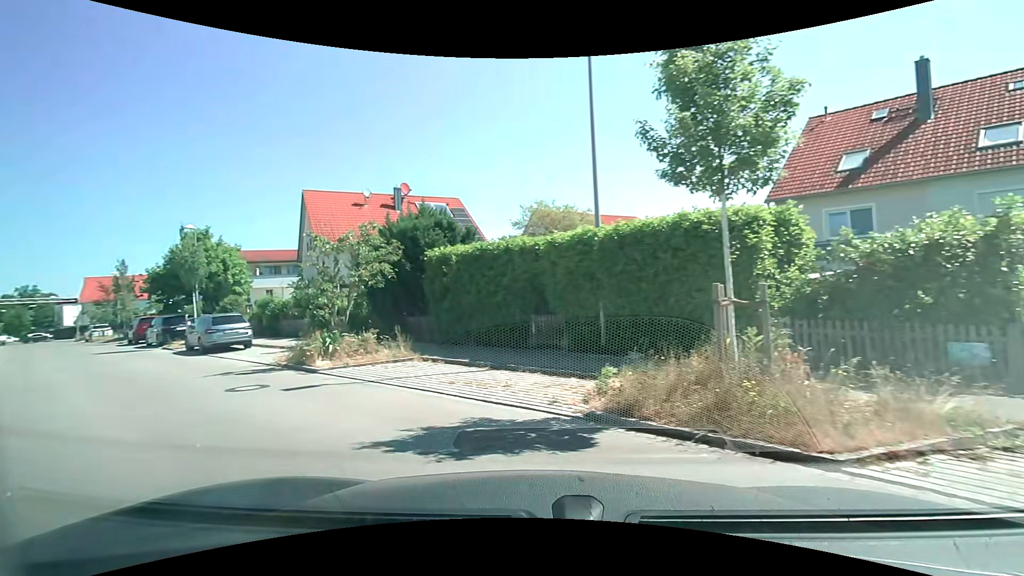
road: residential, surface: asphalt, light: Day
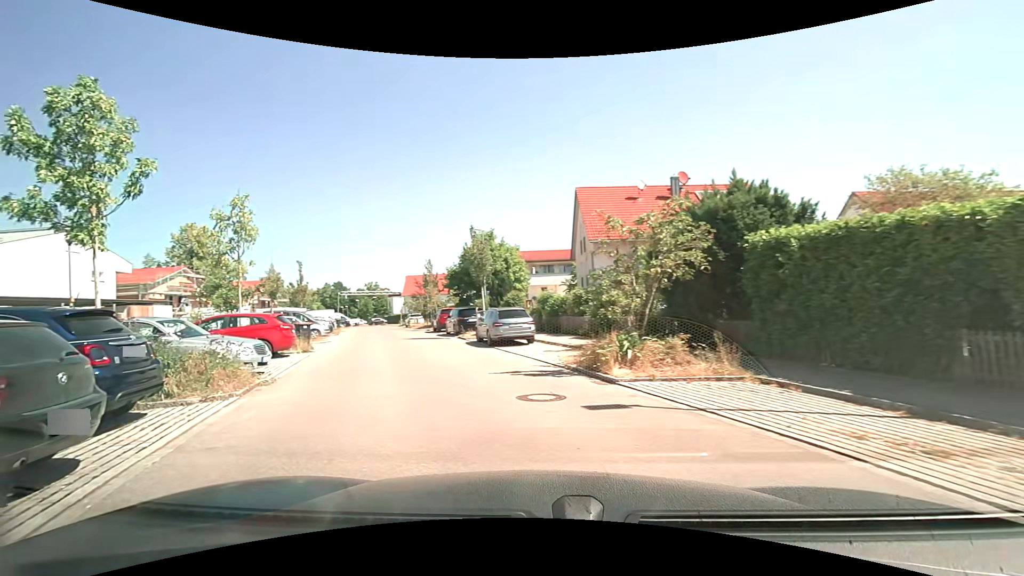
(-0.8, +2.9) m; -31°
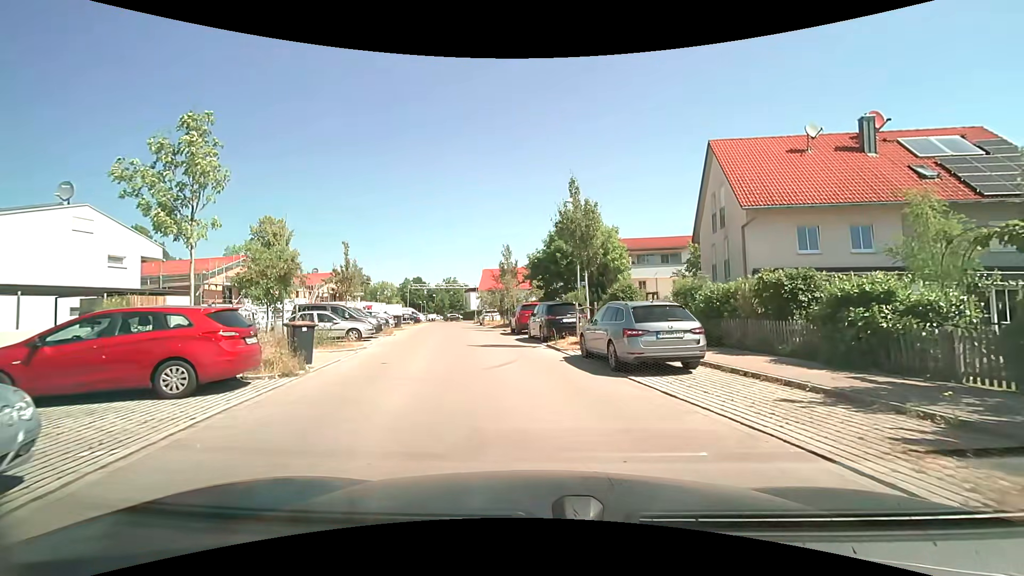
(-1.4, +9.0) m; -7°
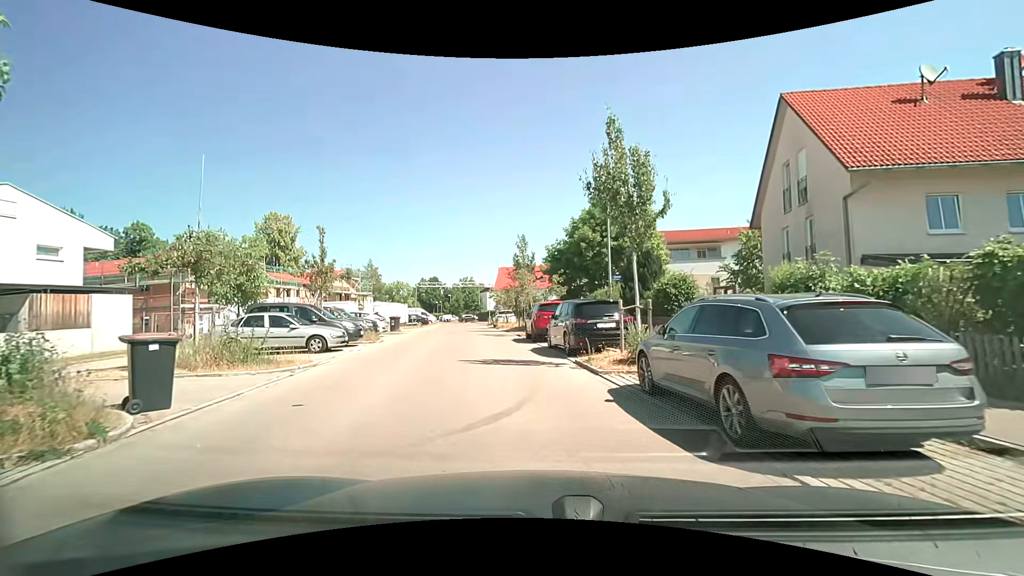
(-0.1, +5.7) m; -2°
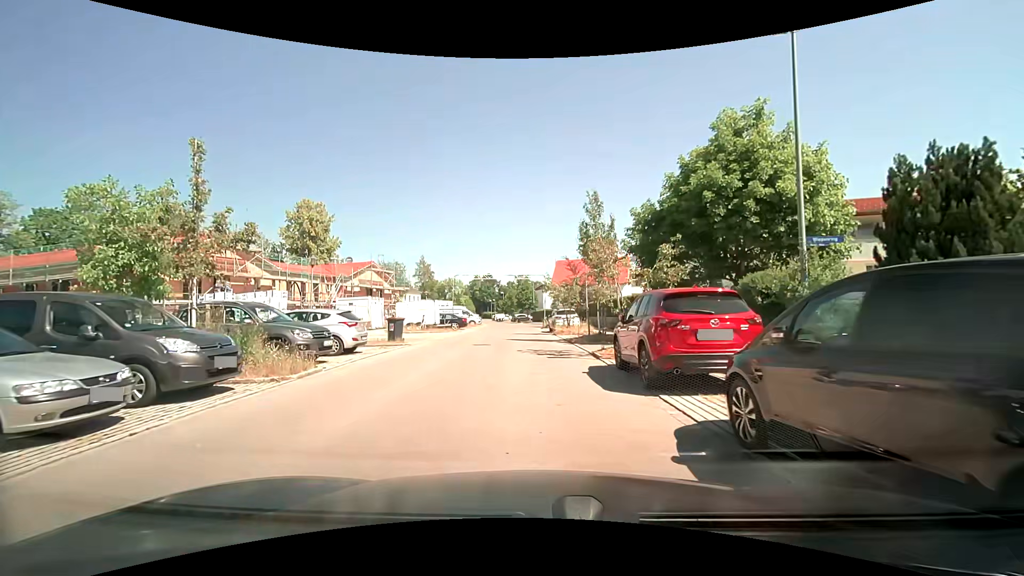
(-0.8, +12.3) m; -6°
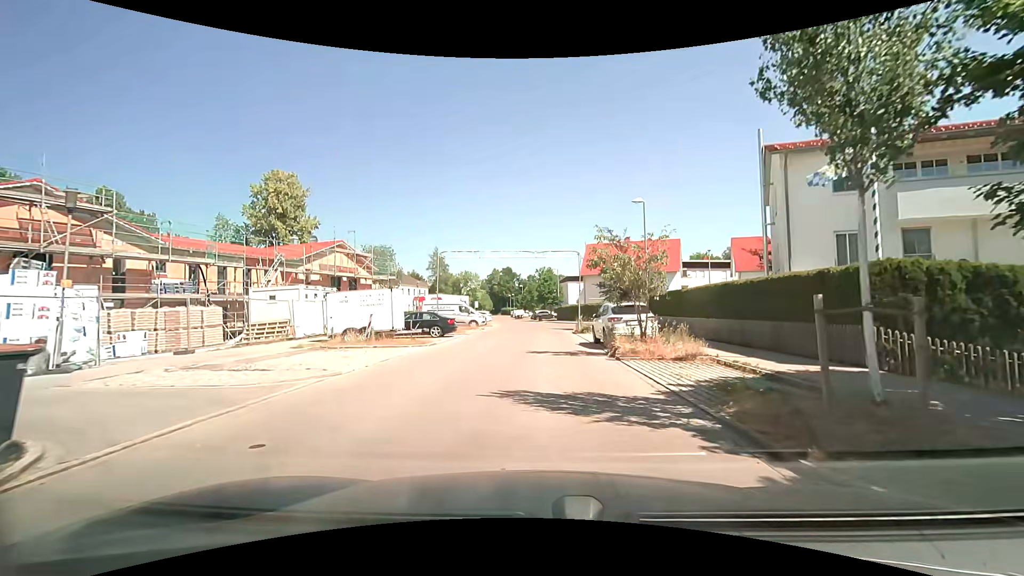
(-0.5, +16.8) m; -3°
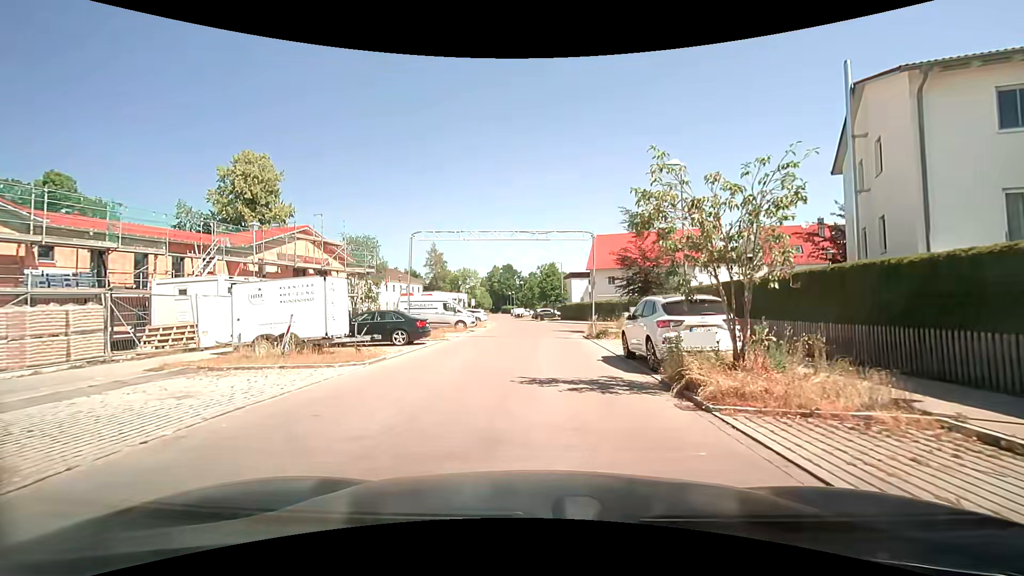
(0.0, +7.2) m; 0°
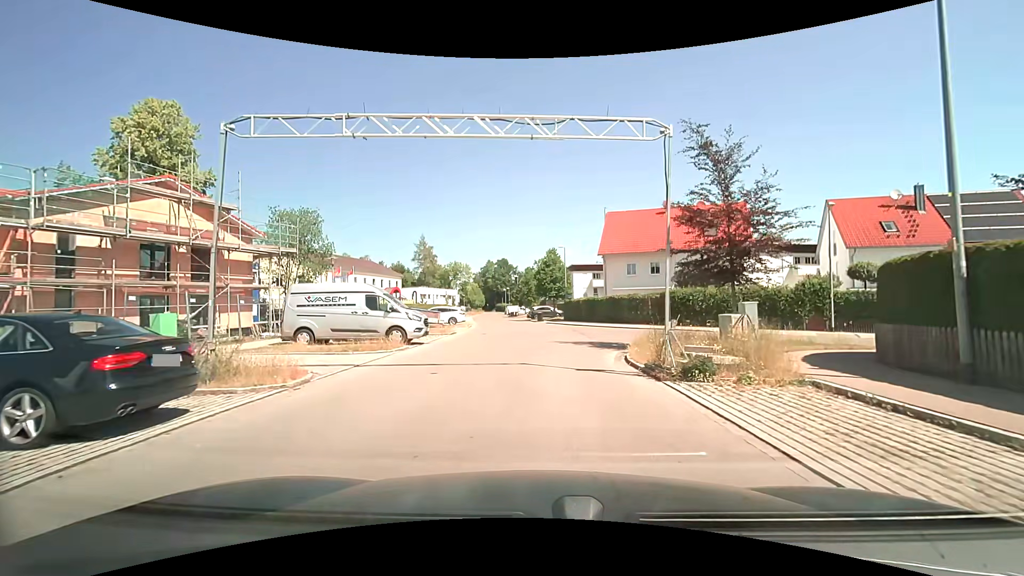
(-0.1, +14.0) m; 0°
(0, +10) (+1, +20) (+9, +26) (+18, +24) (+28, +21) (+37, +17) (+47, +14) (+56, +10) (+65, +6) (+74, +3) m
